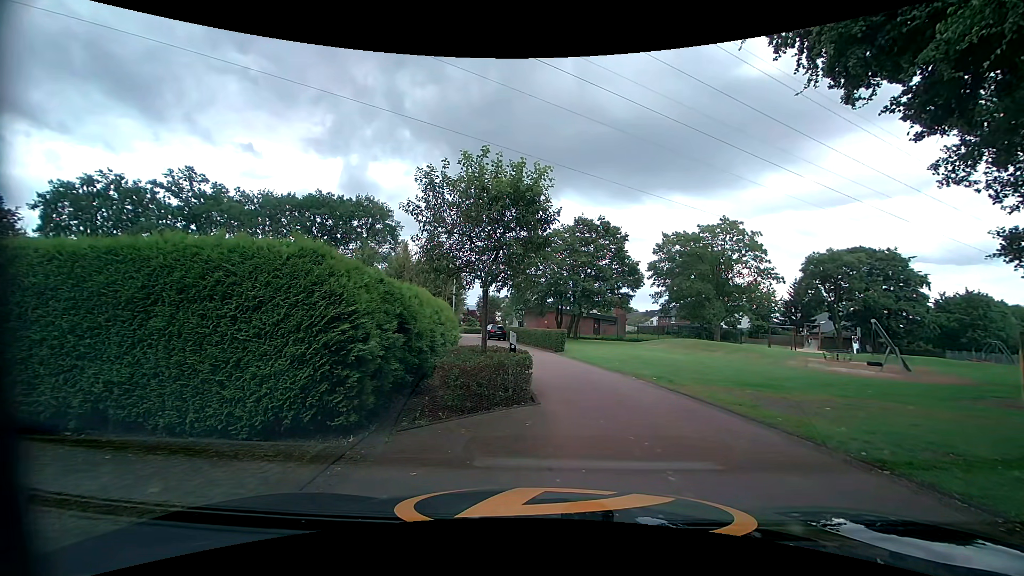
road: tertiary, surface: asphalt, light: Day
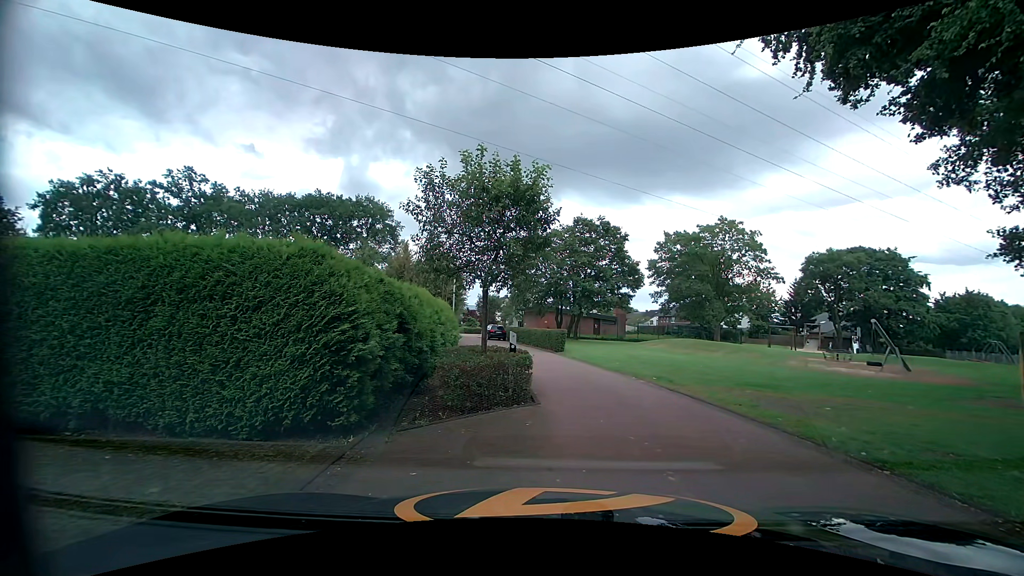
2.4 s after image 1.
(0.0, 0.0) m; 0°
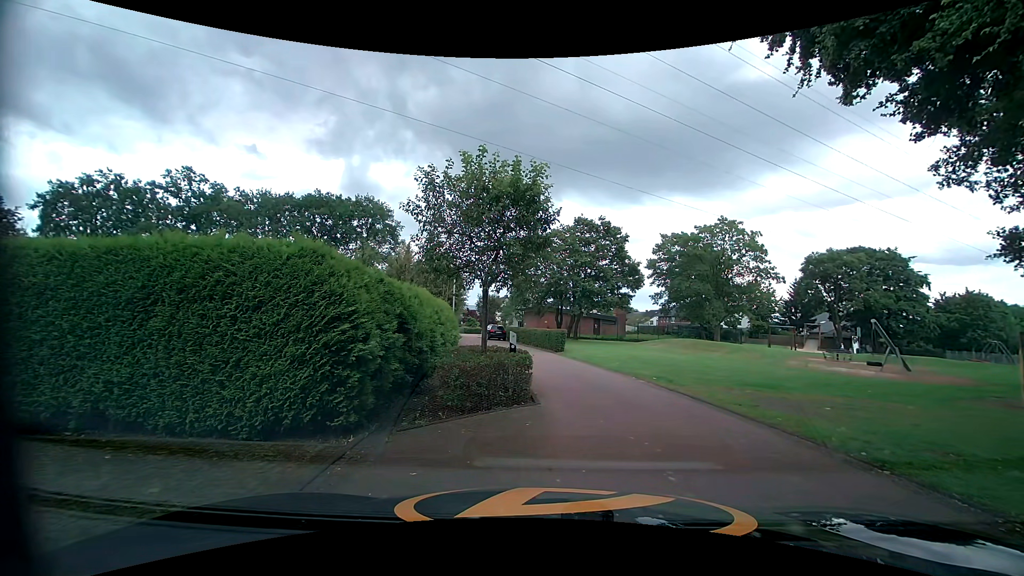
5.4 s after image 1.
(0.0, 0.0) m; 0°
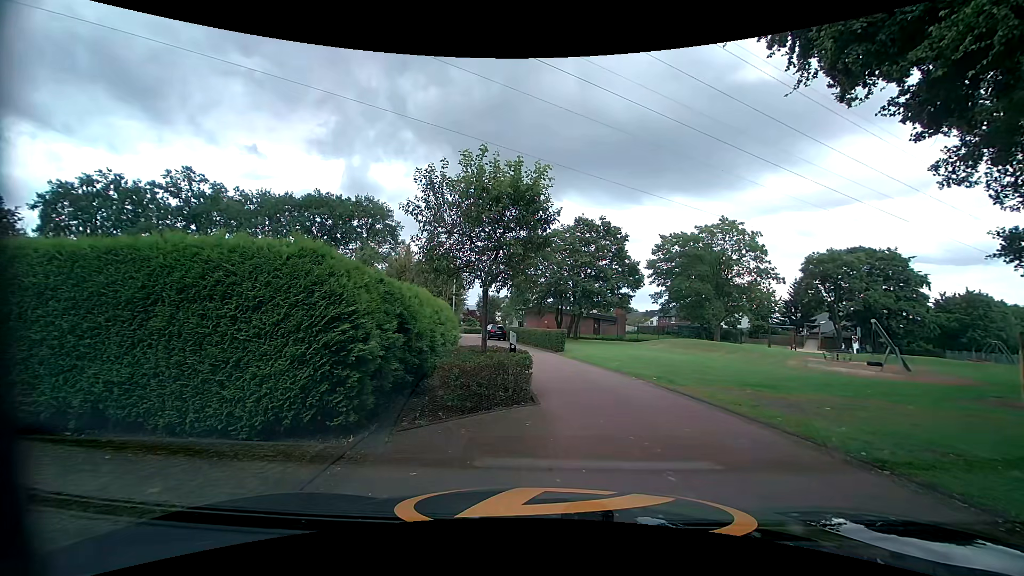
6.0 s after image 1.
(0.0, 0.0) m; 0°
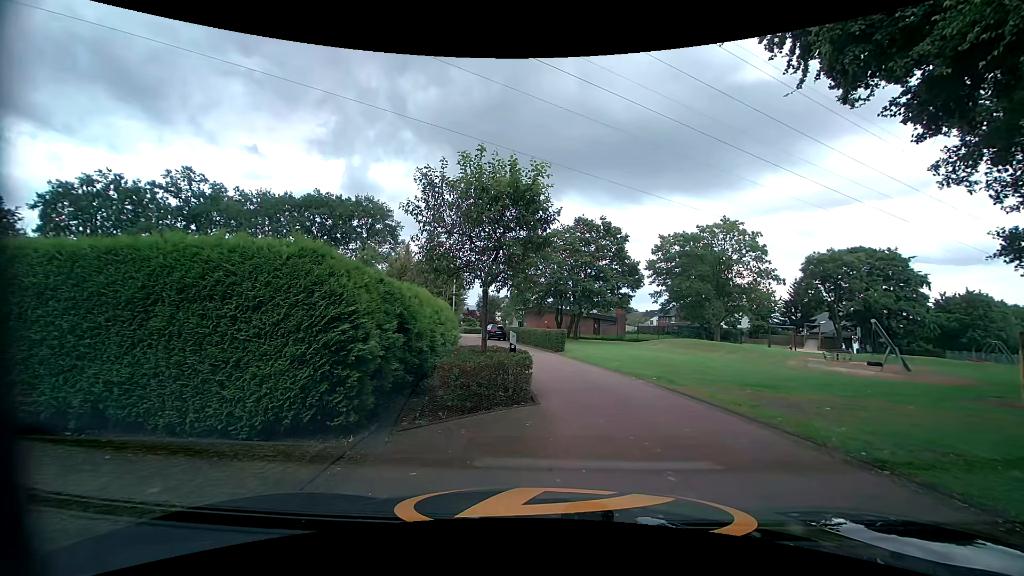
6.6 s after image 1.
(0.0, 0.0) m; 0°
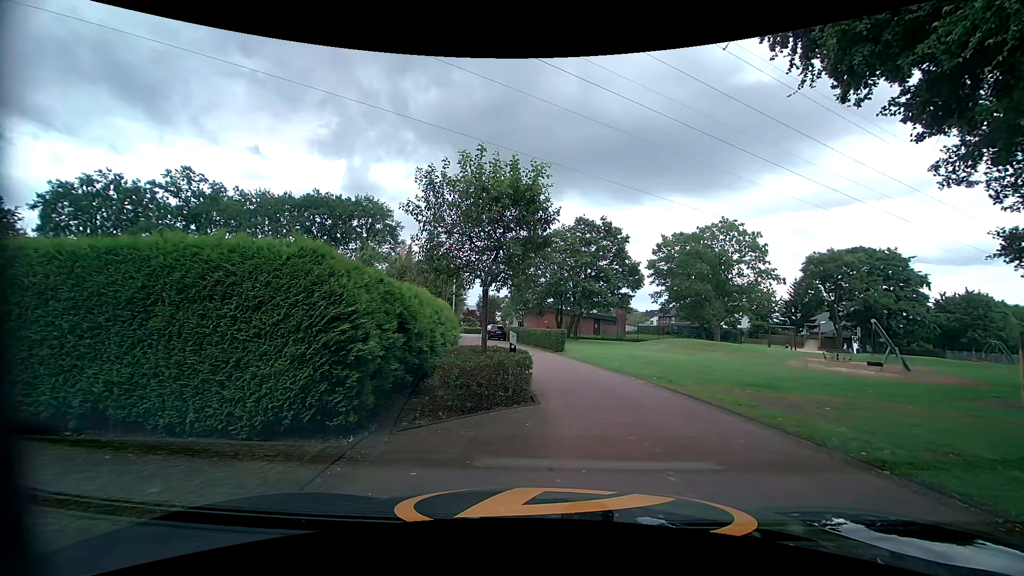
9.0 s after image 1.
(0.0, 0.0) m; 0°
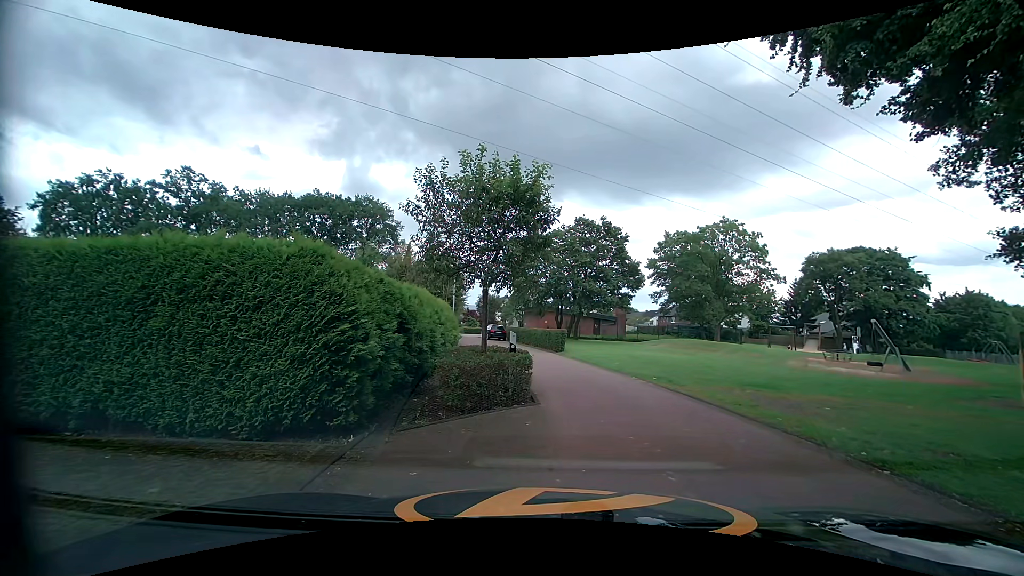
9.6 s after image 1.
(0.0, 0.0) m; 0°
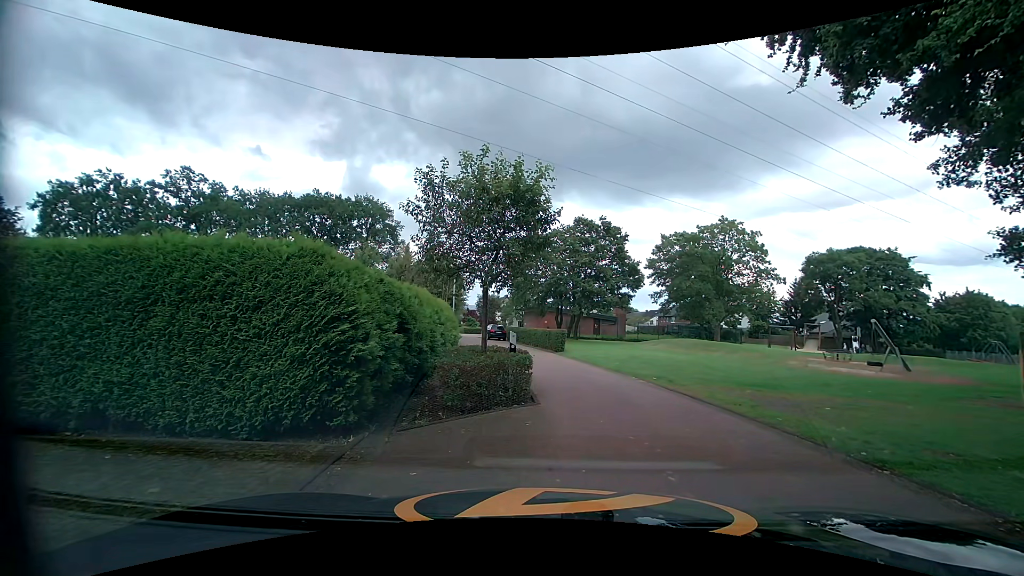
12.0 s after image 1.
(0.0, 0.0) m; 0°
